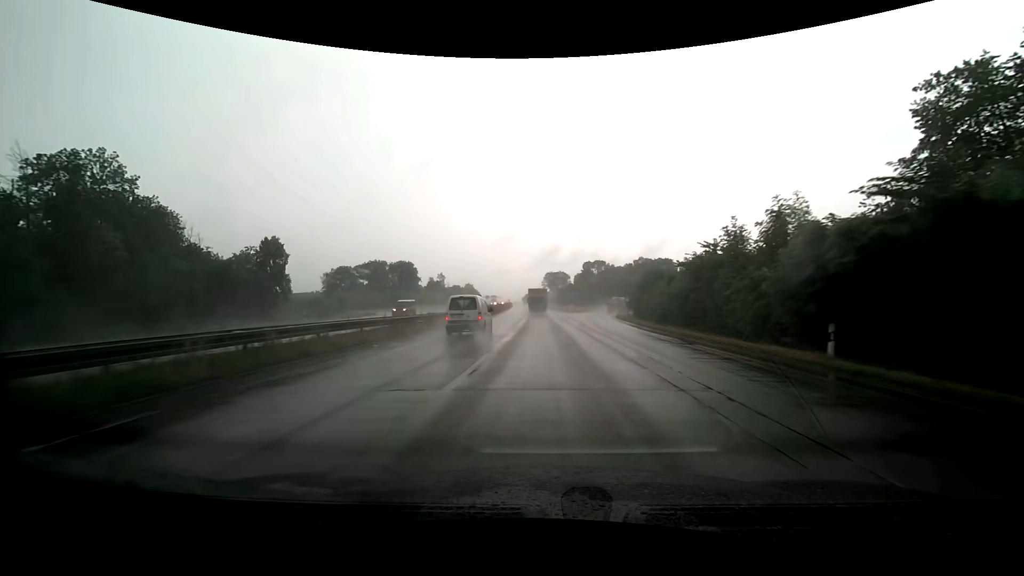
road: trunk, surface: asphalt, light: Day
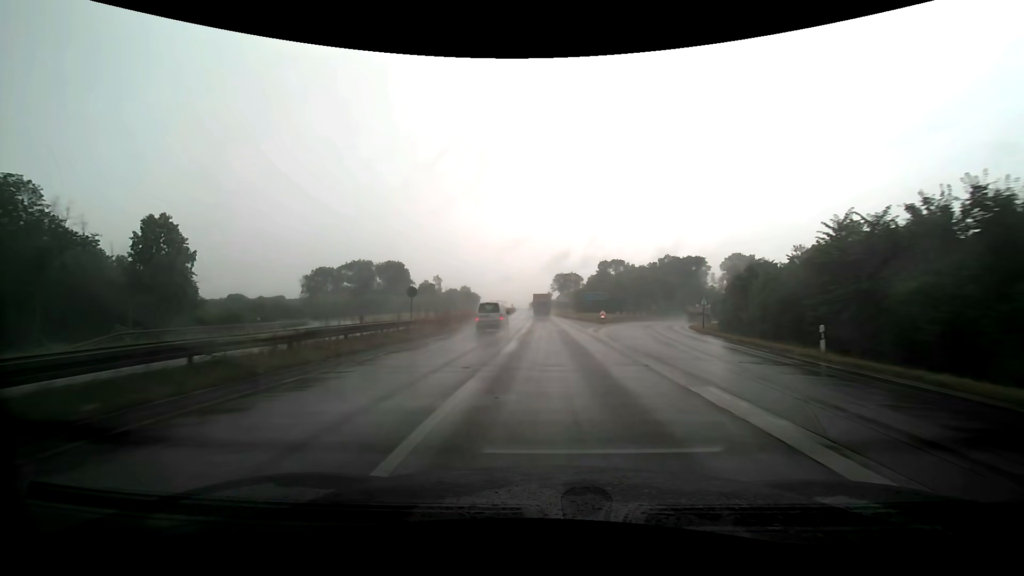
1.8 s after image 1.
(-0.4, +34.5) m; -1°
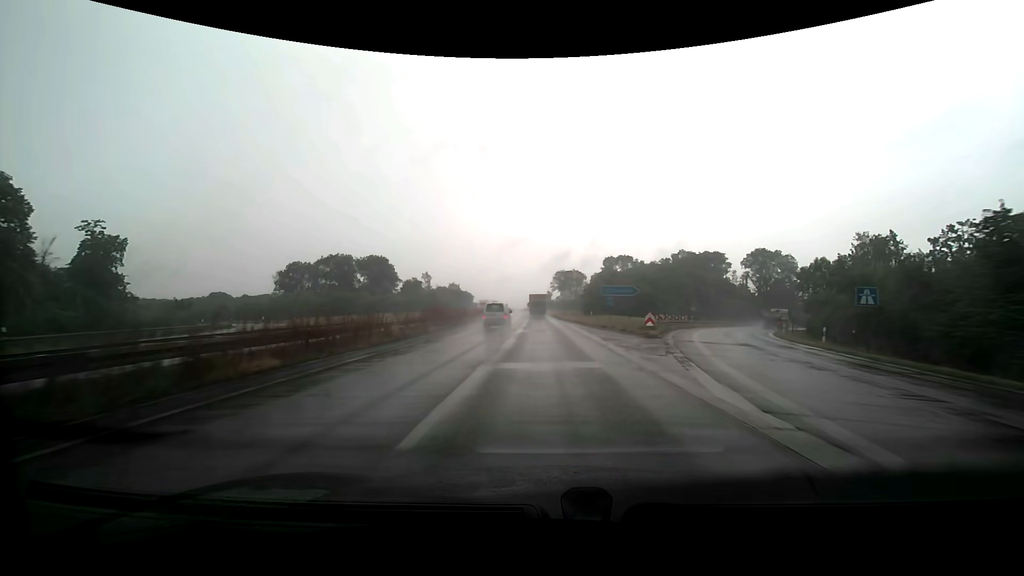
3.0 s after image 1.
(+0.1, +23.0) m; 0°
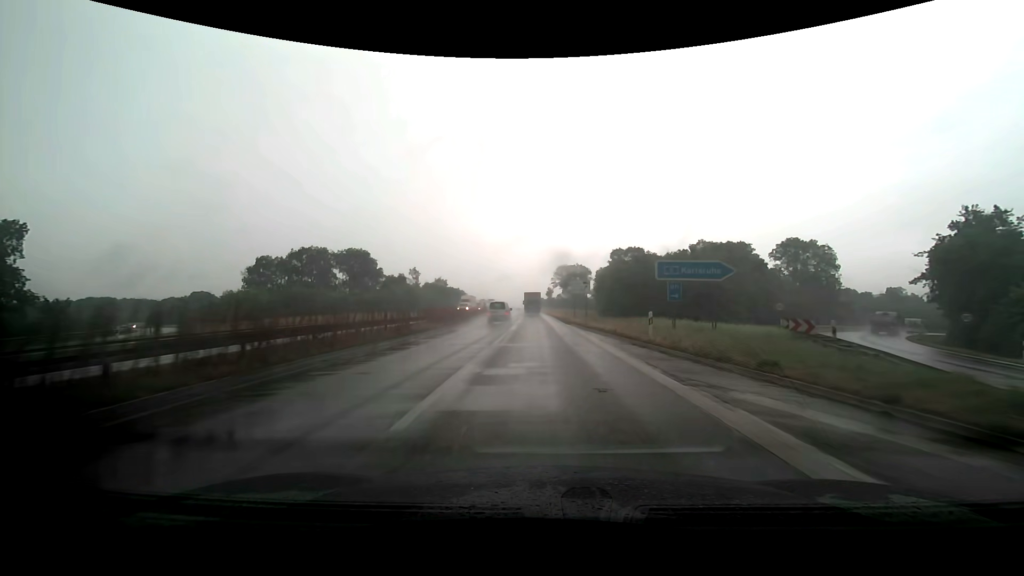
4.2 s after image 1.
(0.0, +22.9) m; 0°
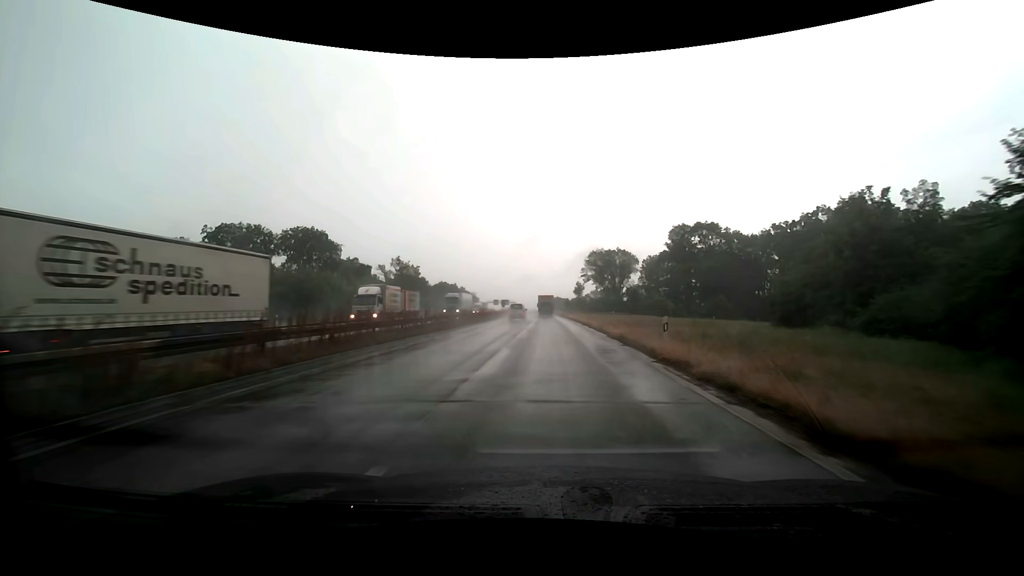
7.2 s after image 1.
(-1.0, +56.4) m; -2°
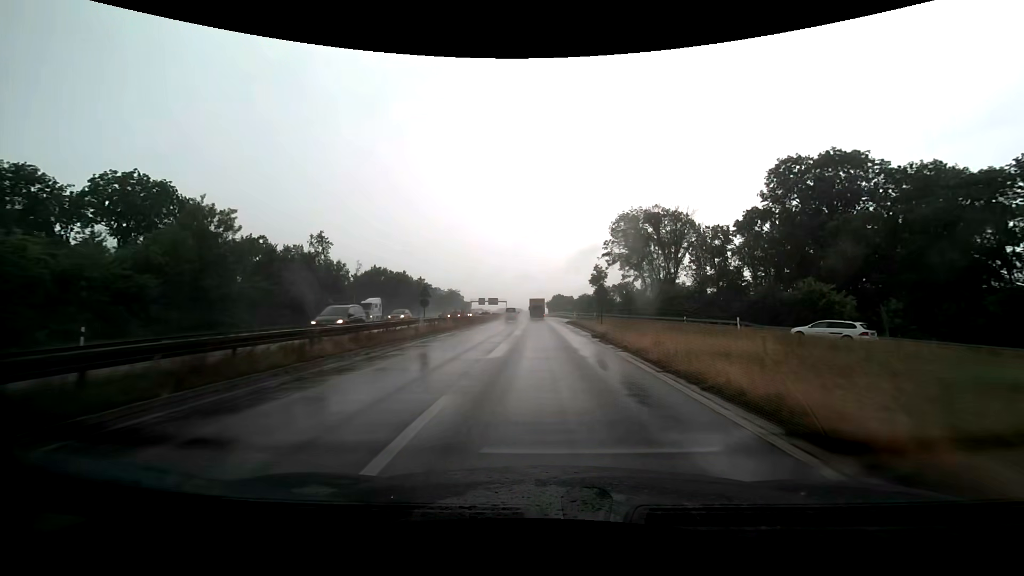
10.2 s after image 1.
(+0.2, +57.3) m; 0°
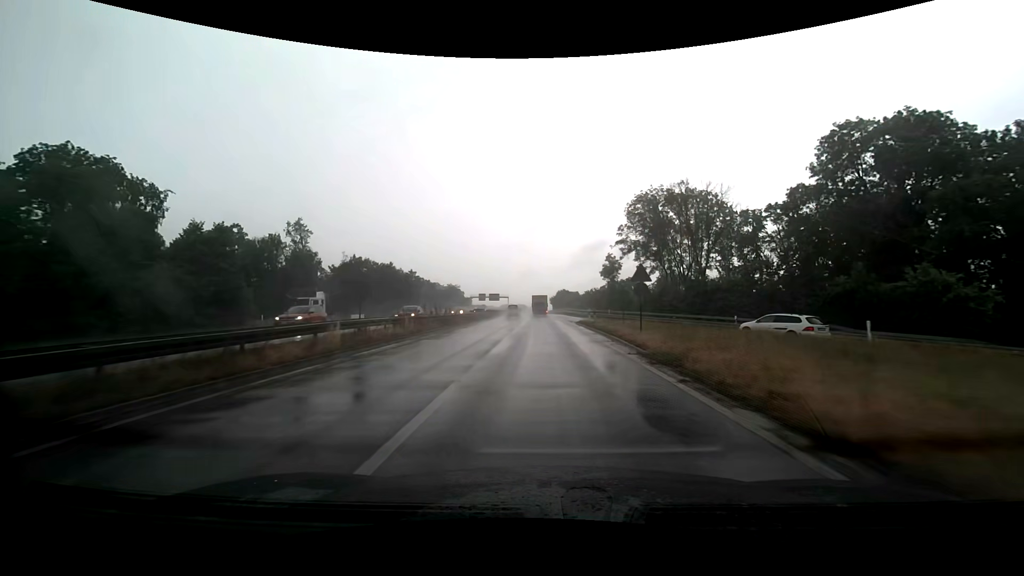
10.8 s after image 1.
(0.0, +11.8) m; 0°
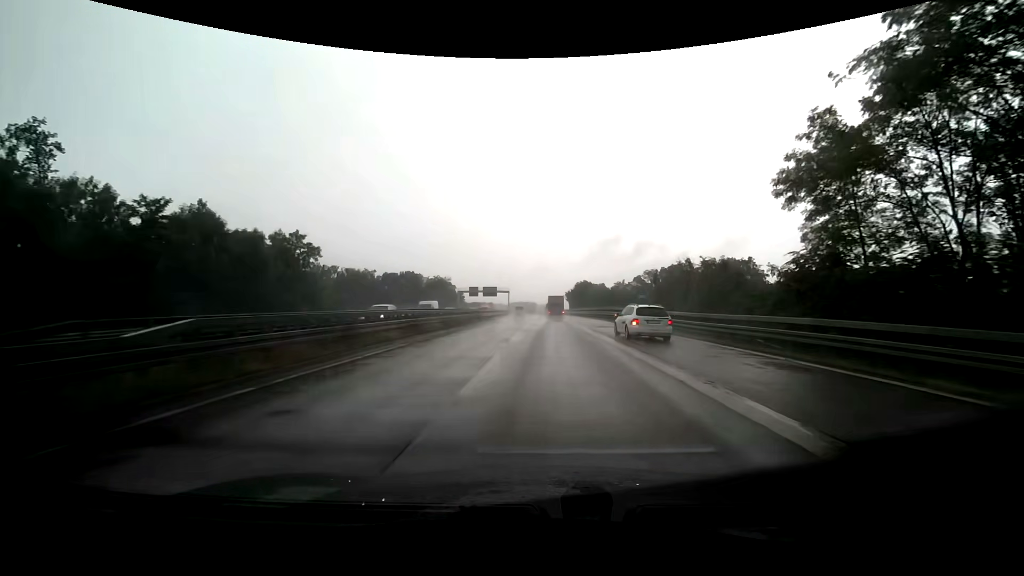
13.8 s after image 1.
(-0.9, +54.9) m; -1°
(0, +10) (0, +20) (0, +30) (0, +40) (0, +50) (0, +60) (-1, +70) (-1, +80) (-1, +90) (-2, +100) m
